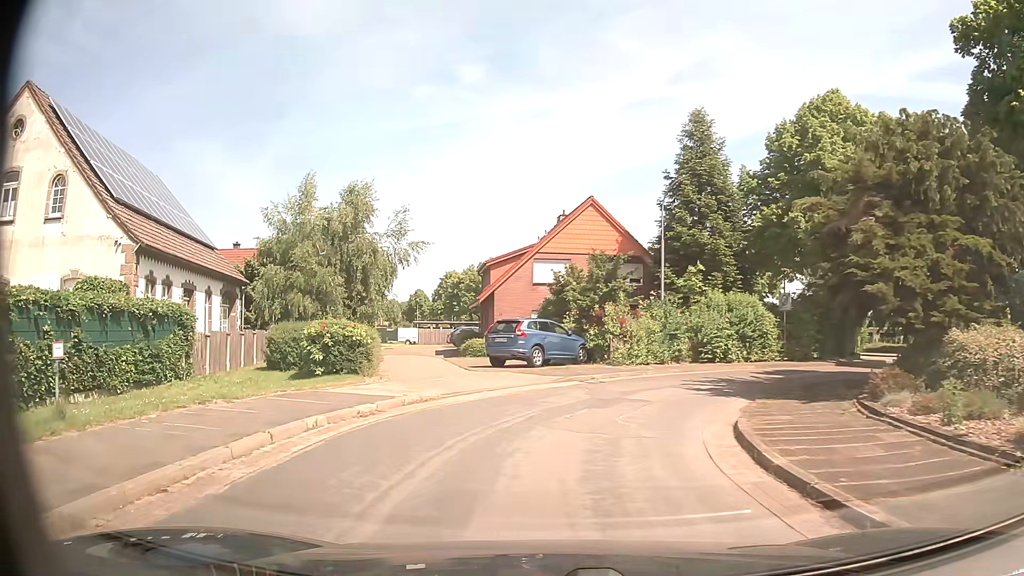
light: Day
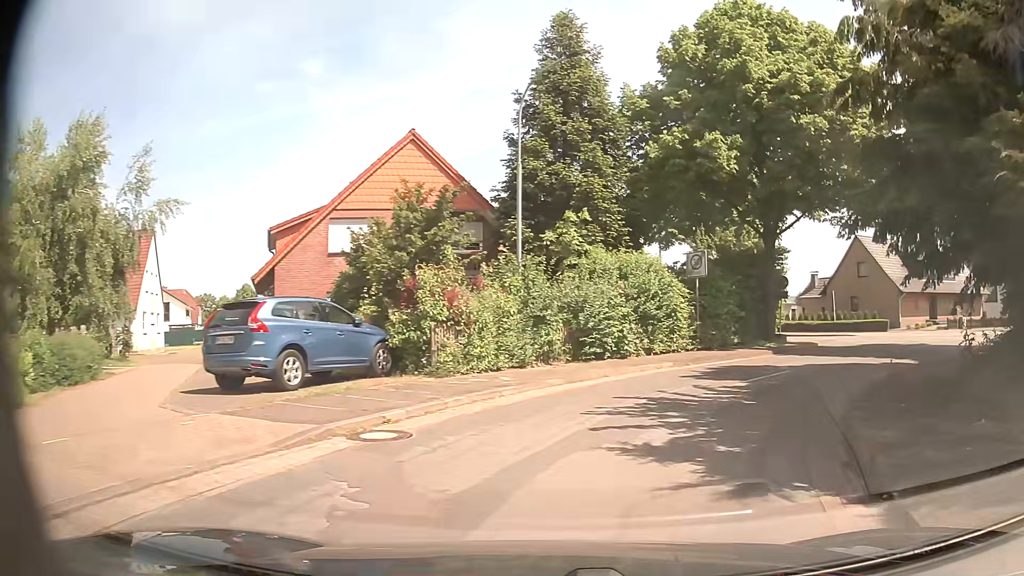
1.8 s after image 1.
(+0.6, +11.1) m; +12°
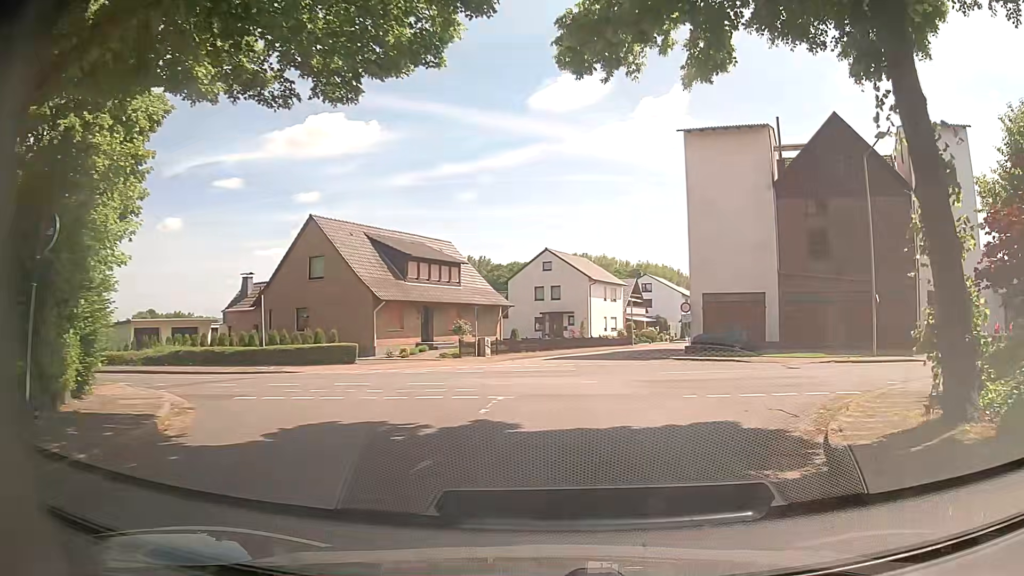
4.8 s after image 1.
(+8.3, +19.0) m; +47°
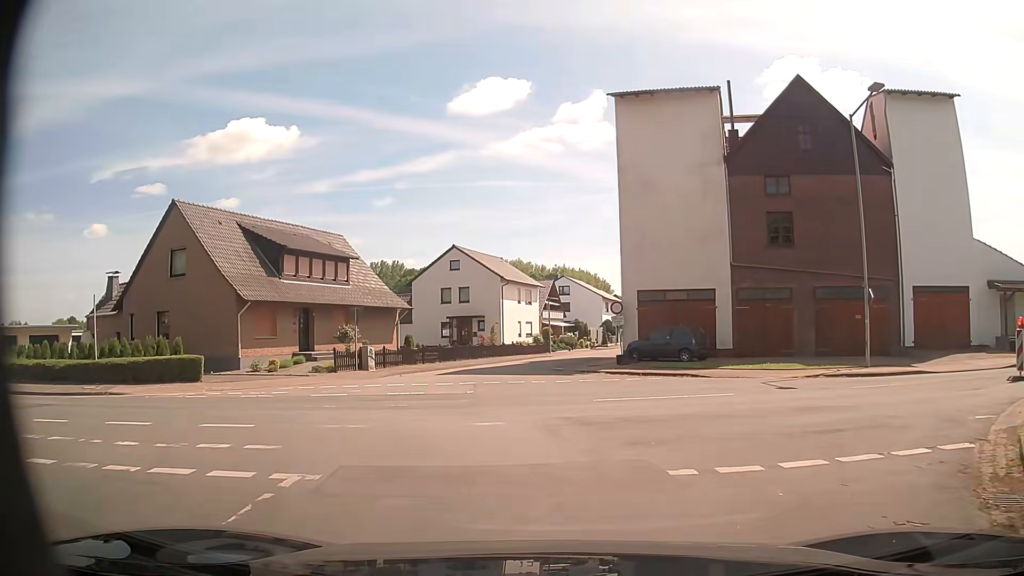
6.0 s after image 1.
(+0.4, +6.8) m; +7°
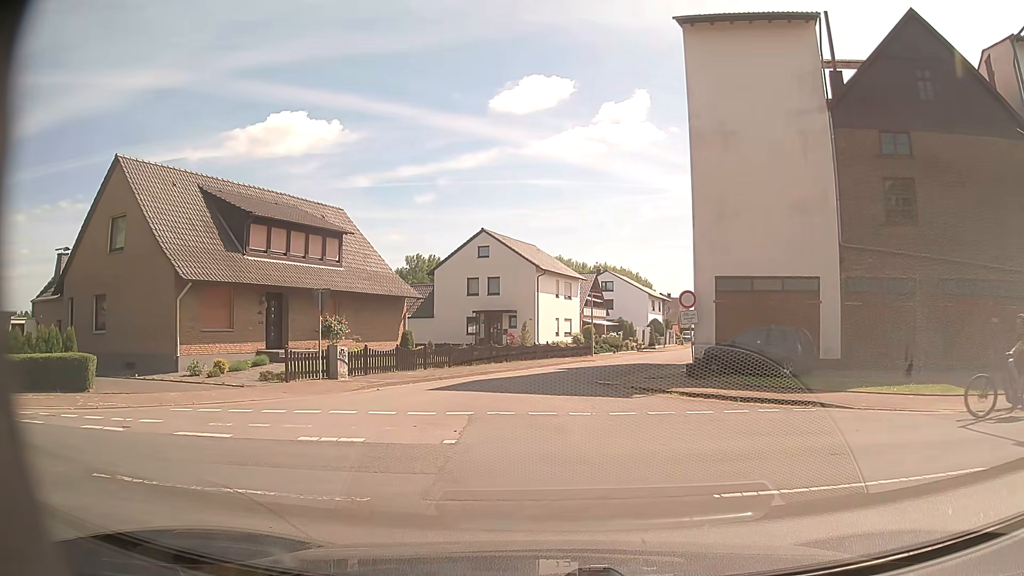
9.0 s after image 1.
(-0.1, +7.8) m; -5°
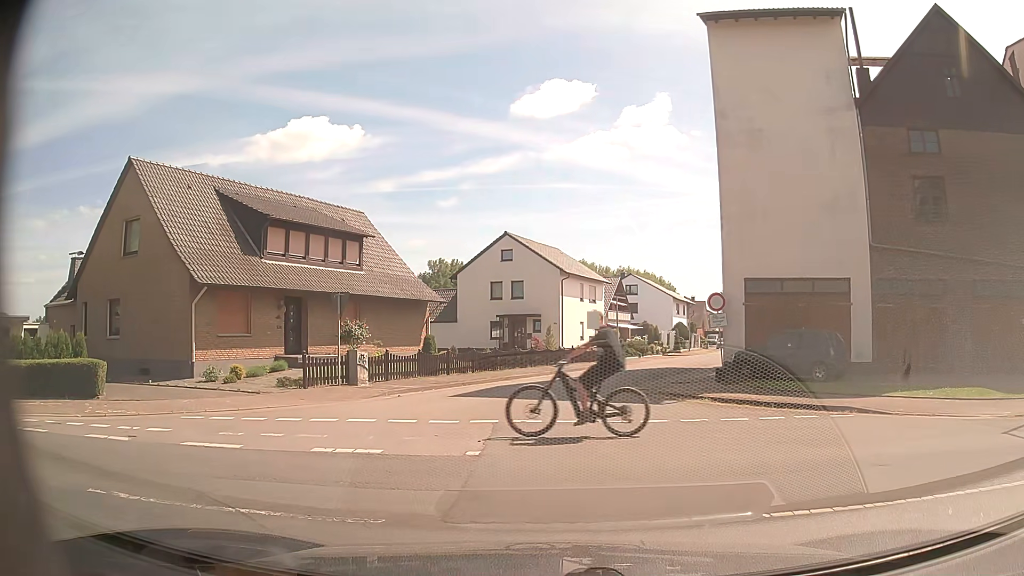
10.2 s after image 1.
(0.0, +0.6) m; 0°
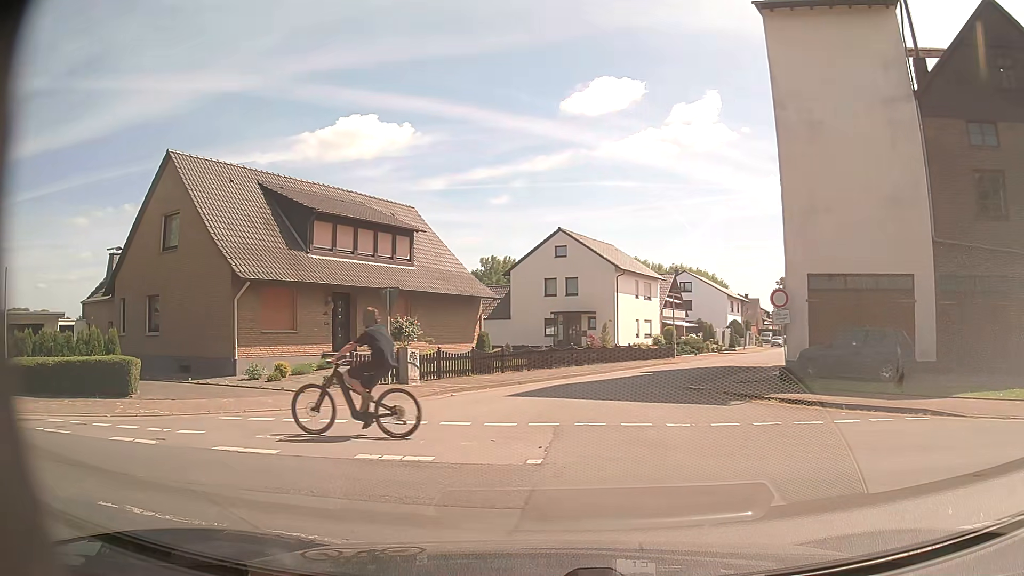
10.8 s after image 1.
(0.0, +0.8) m; -5°
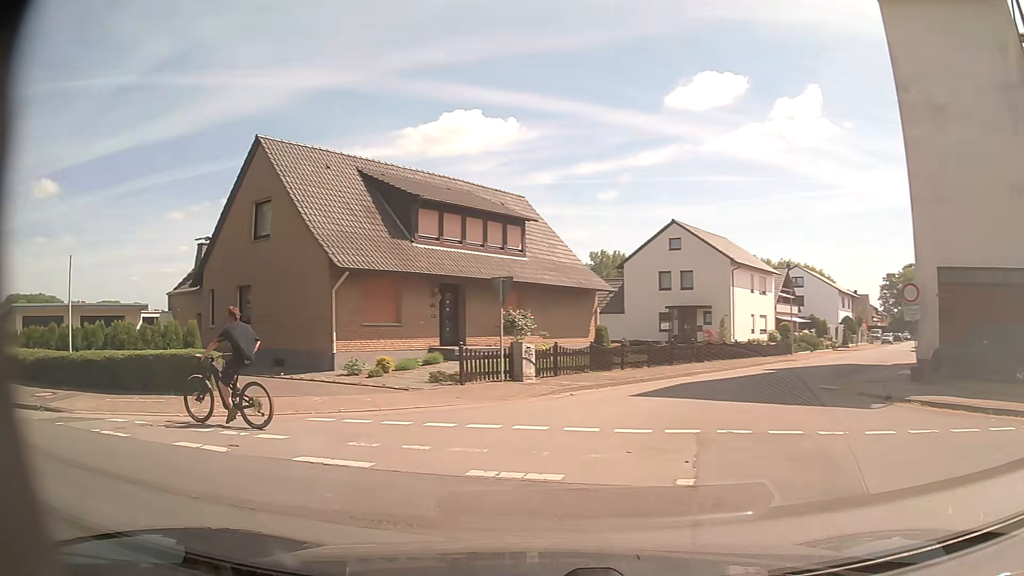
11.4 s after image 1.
(-0.1, +1.5) m; -7°
